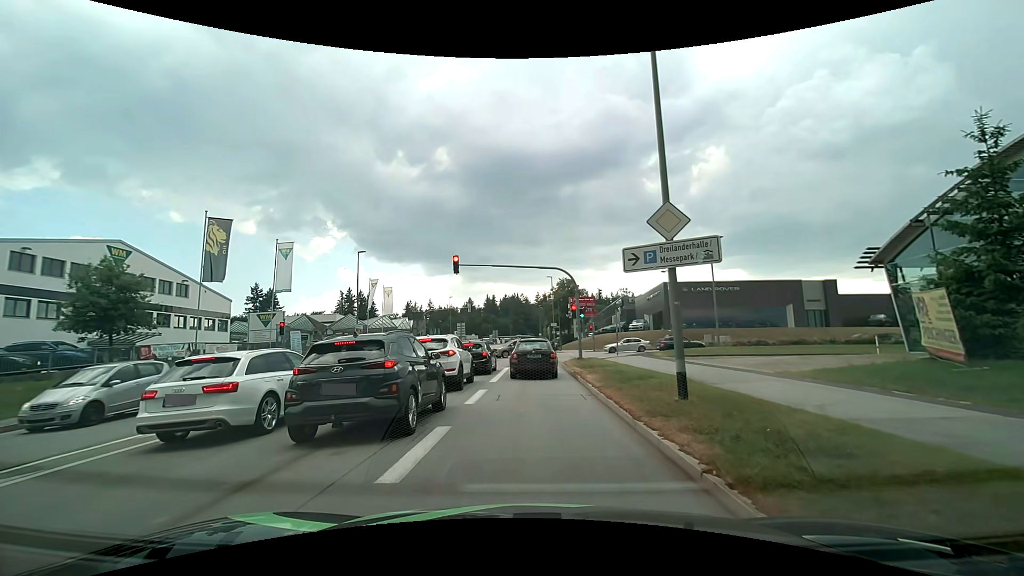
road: tertiary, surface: asphalt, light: Day
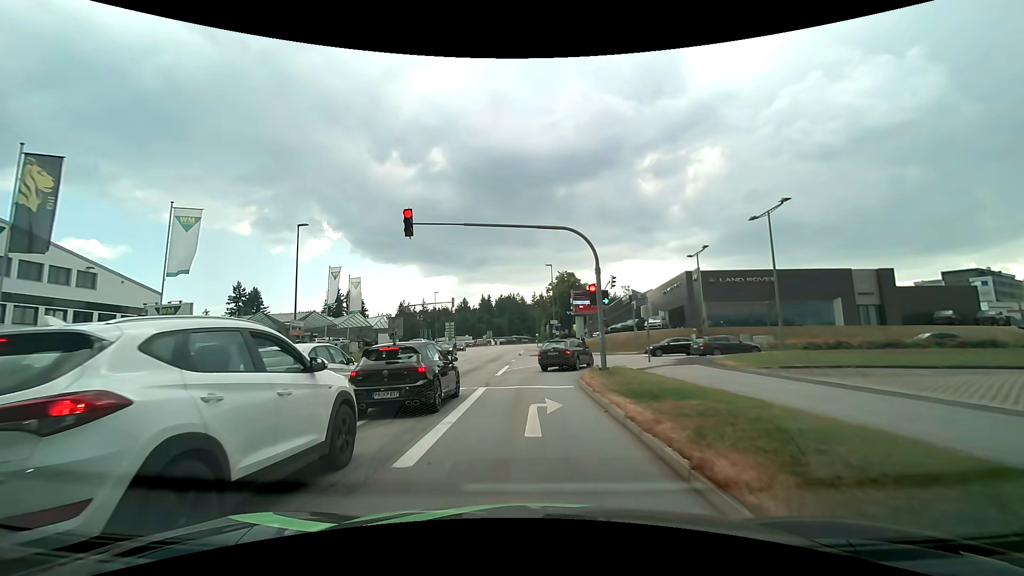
(+0.2, +11.6) m; +1°
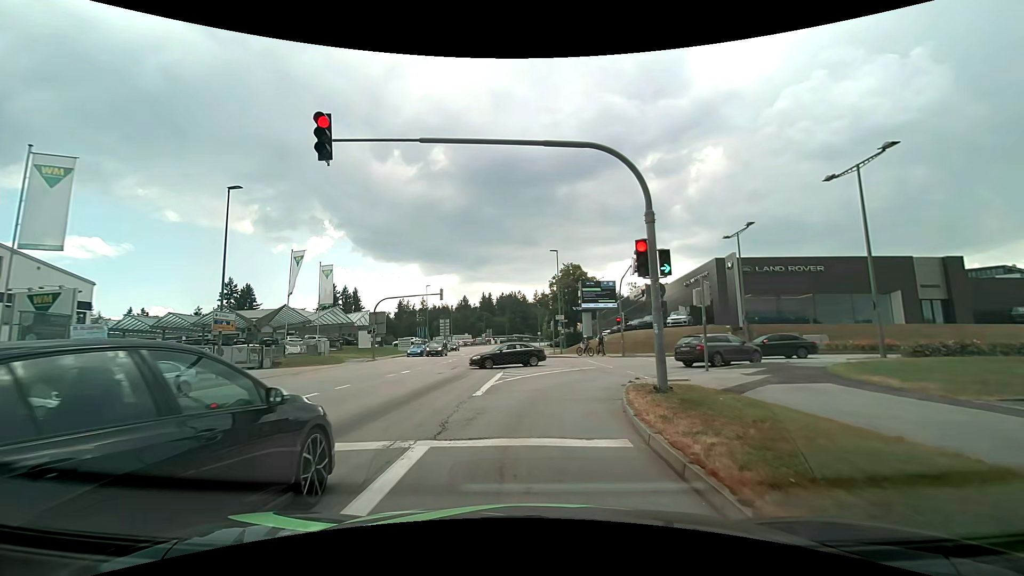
(-0.1, +8.6) m; -1°
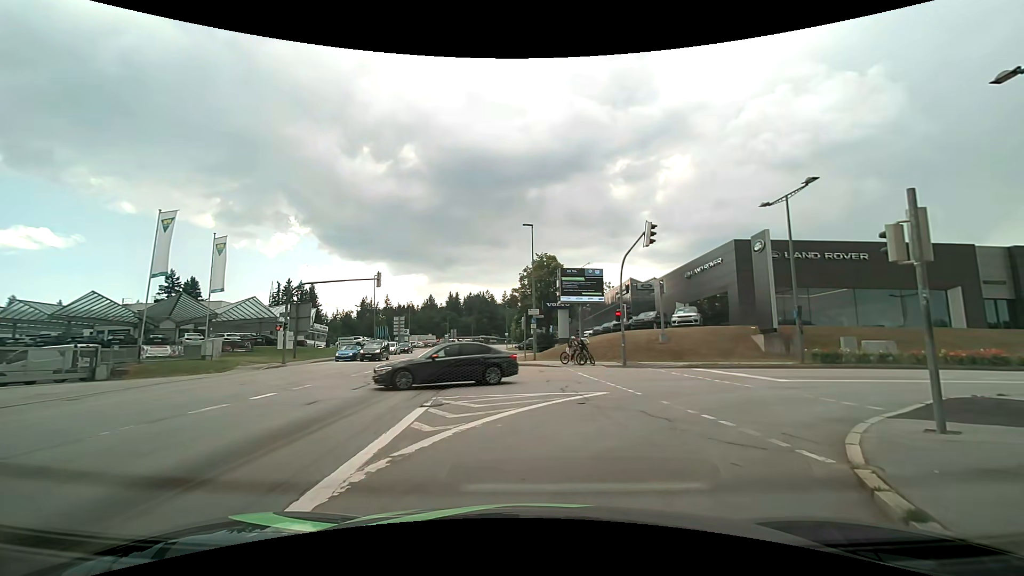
(+0.1, +11.6) m; +3°
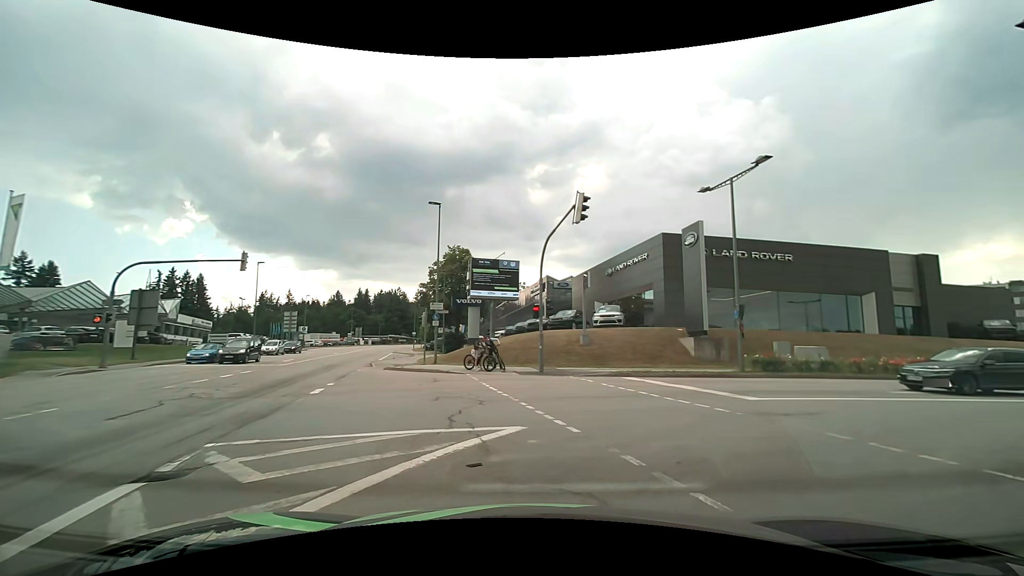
(+0.4, +5.5) m; +10°
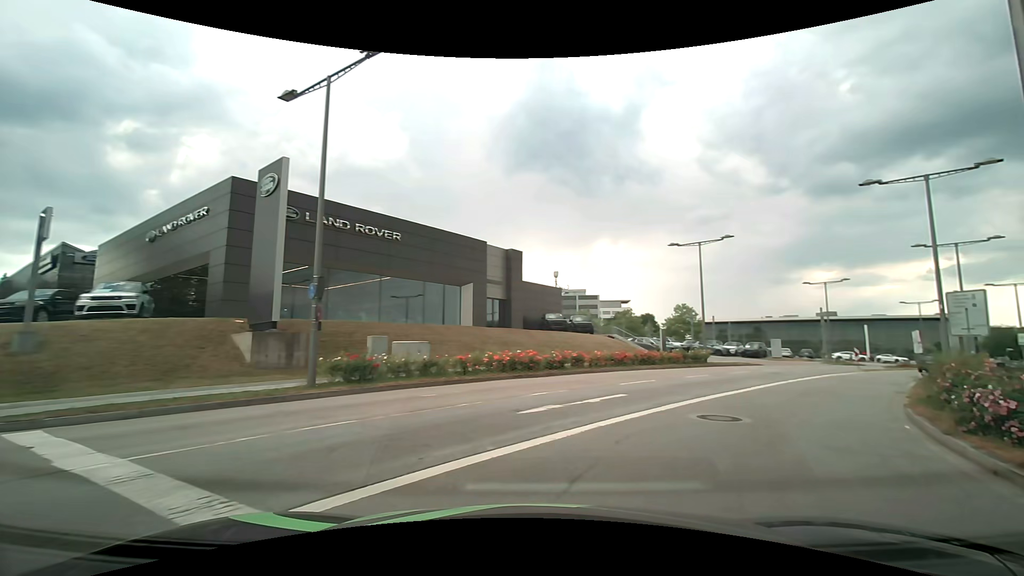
(+3.2, +9.3) m; +42°
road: secondary
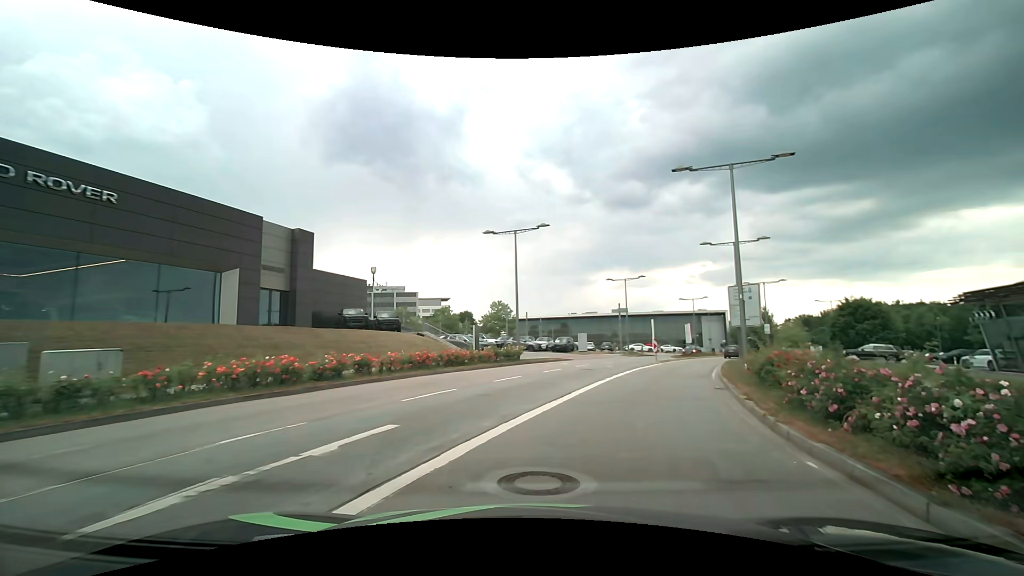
(+1.0, +5.0) m; +20°
(+1, +10) (+4, +19) (+8, +29) (+12, +38) (+16, +47) (+21, +56) (+26, +65) (+31, +73) (+37, +81) (+43, +89) m
